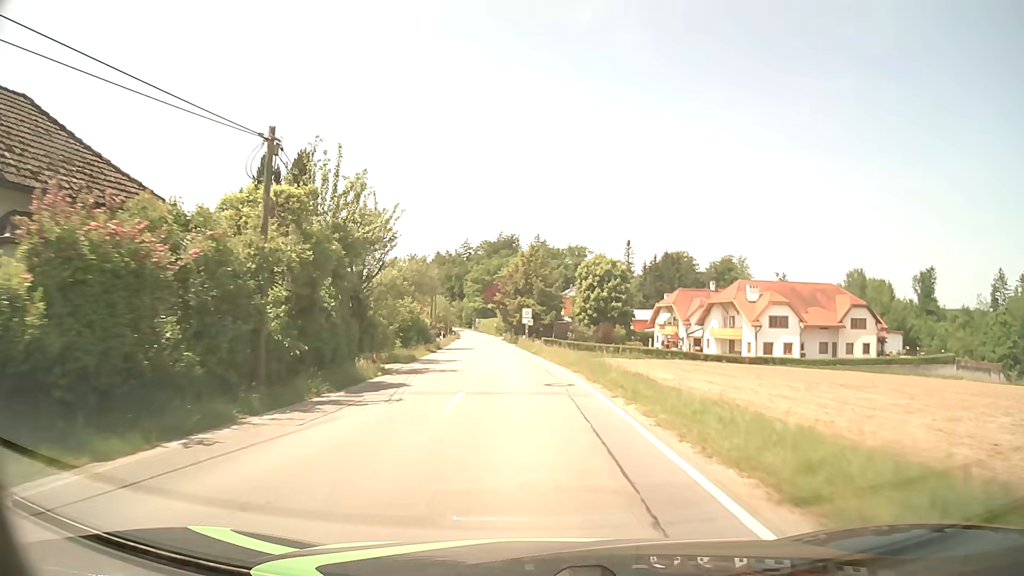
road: tertiary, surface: asphalt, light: Day
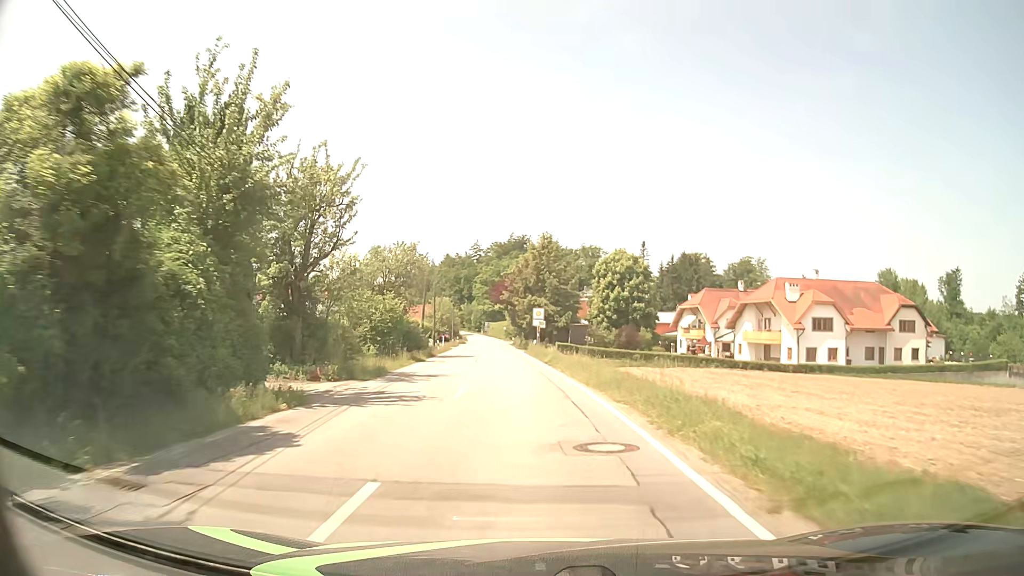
(-0.1, +9.1) m; -1°
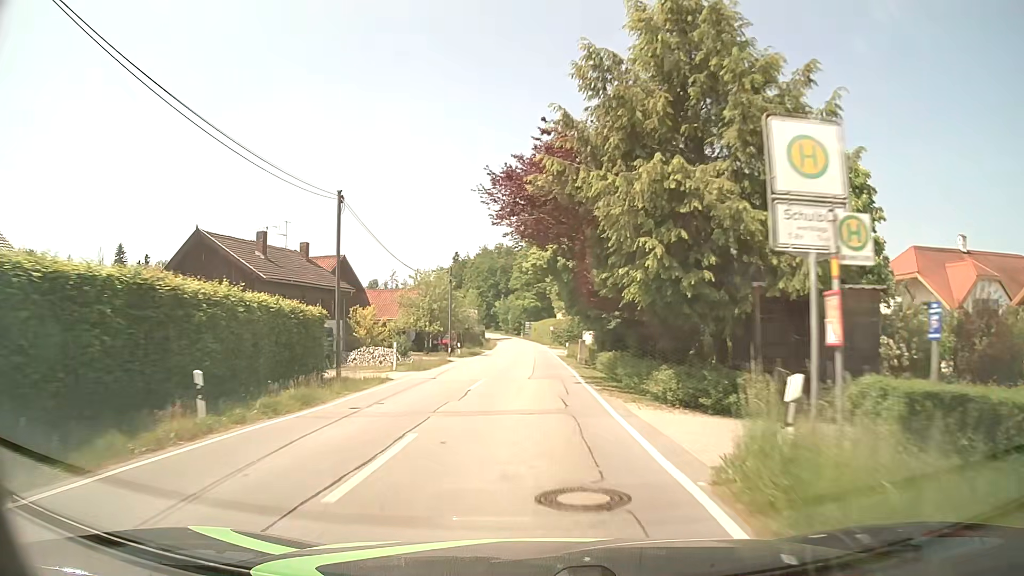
(-1.9, +45.4) m; -4°
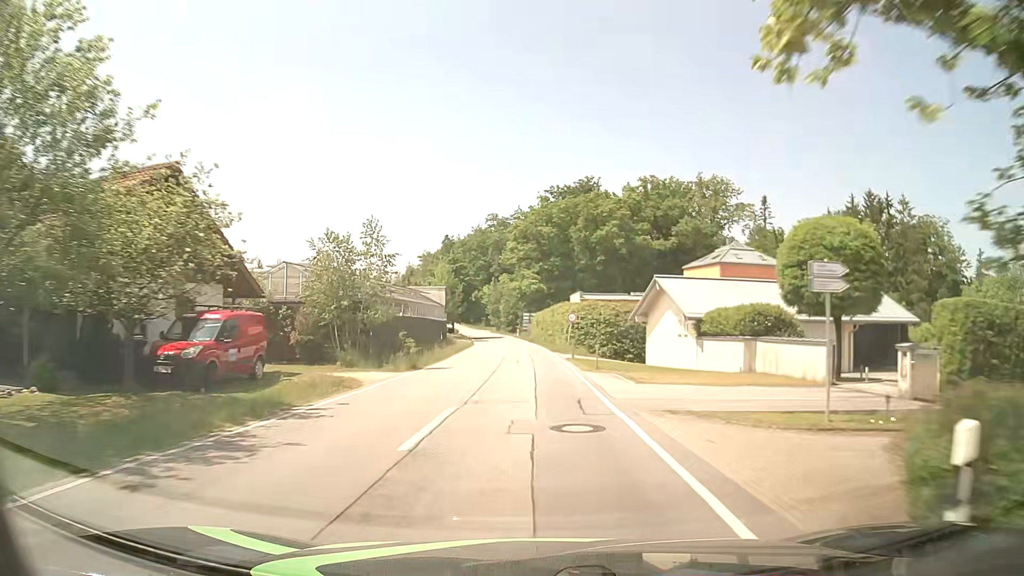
(-0.2, +45.5) m; 0°
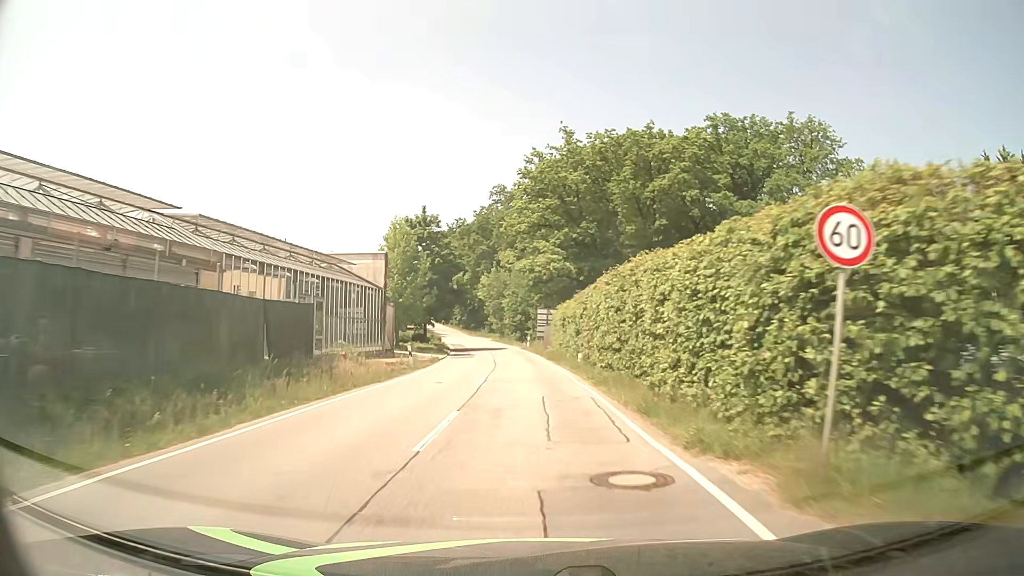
(-0.5, +36.4) m; -2°
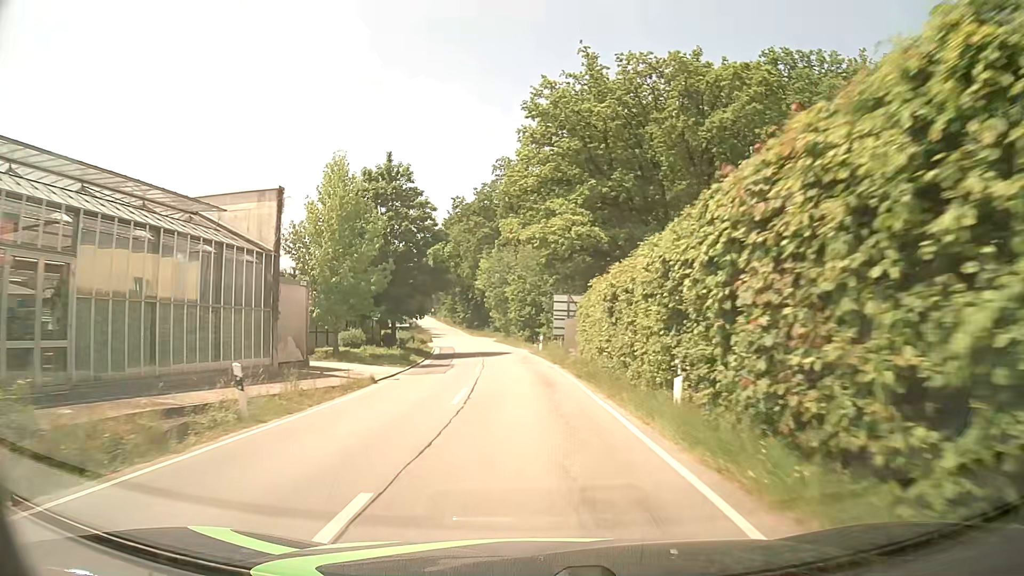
(-0.1, +18.2) m; -1°
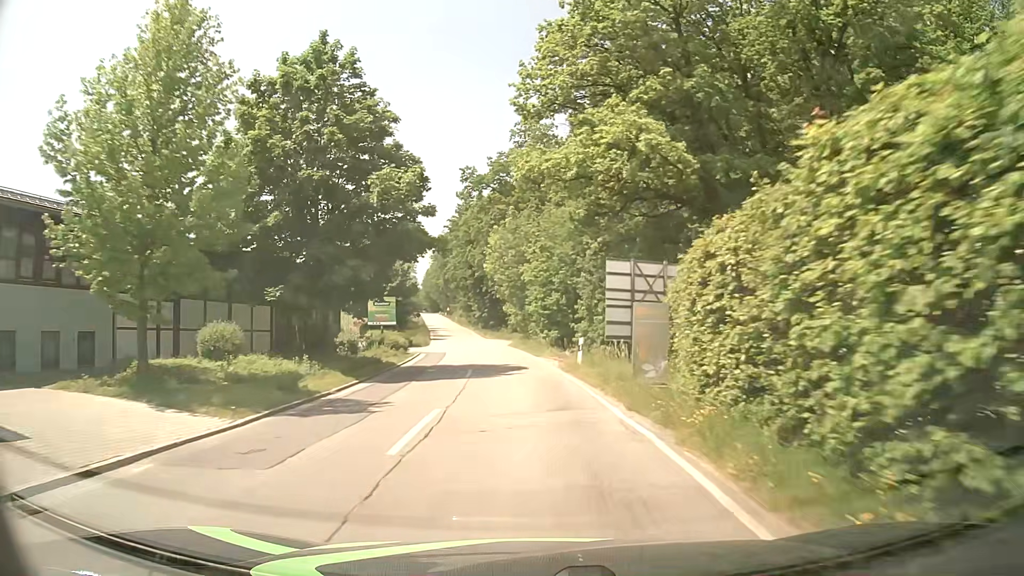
(-0.4, +18.2) m; -2°
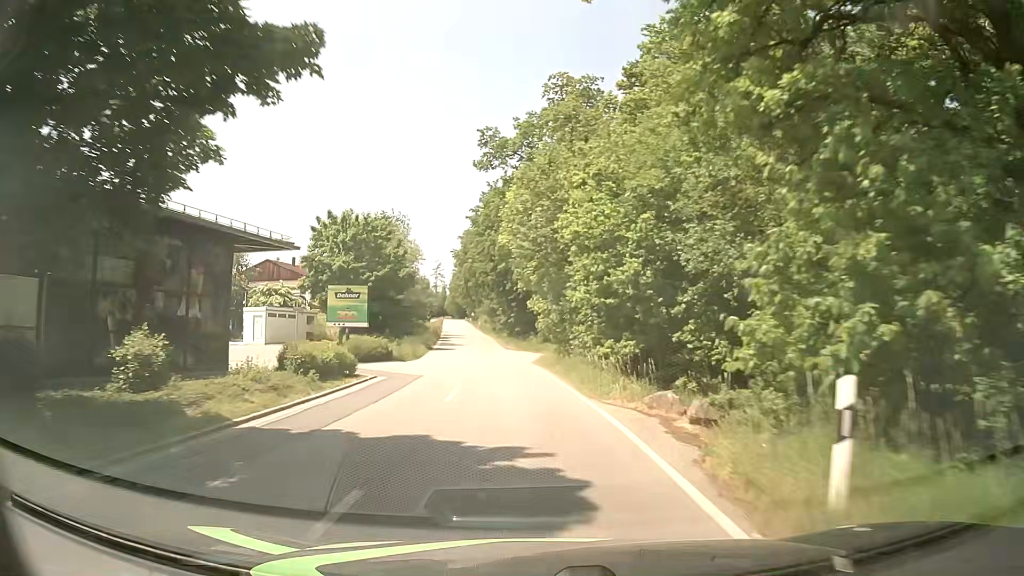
(-0.5, +18.1) m; -3°
(0, +10) (-1, +20) (-1, +30) (-2, +40) (-3, +50) (-4, +60) (-6, +70) (-7, +80) (-8, +90) (-9, +100) m
